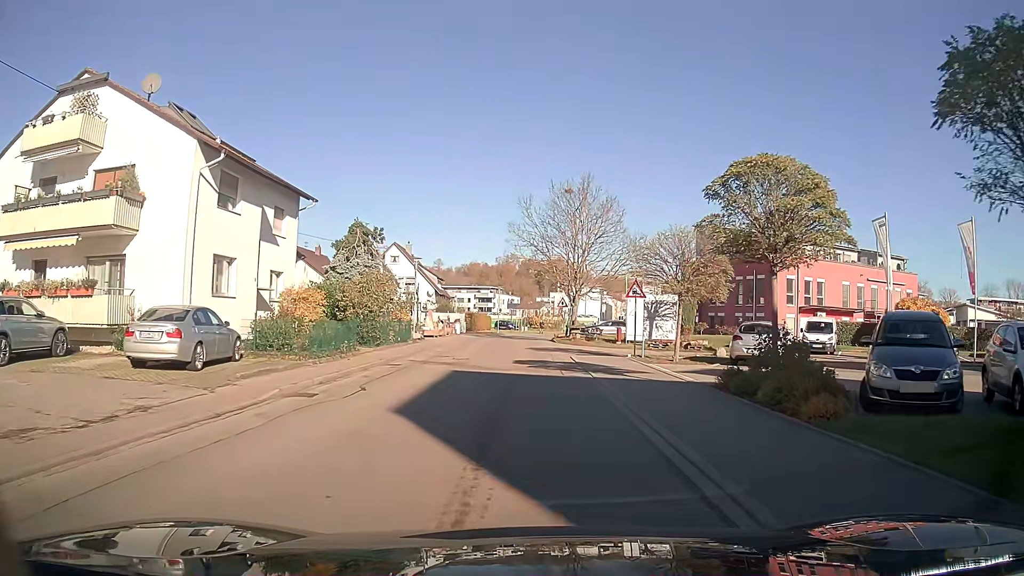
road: unclassified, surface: asphalt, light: Day
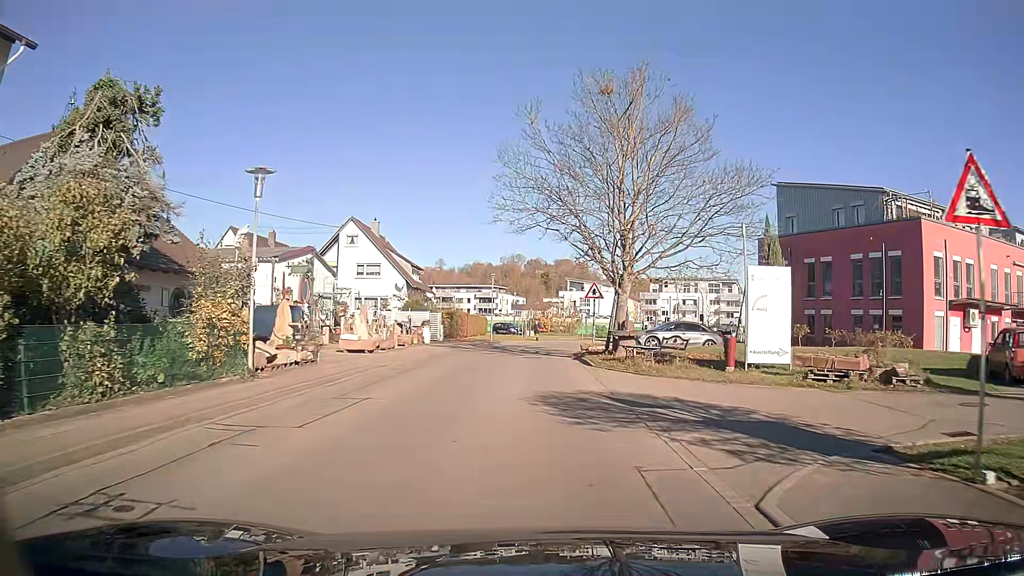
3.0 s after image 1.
(-0.1, +20.9) m; 0°
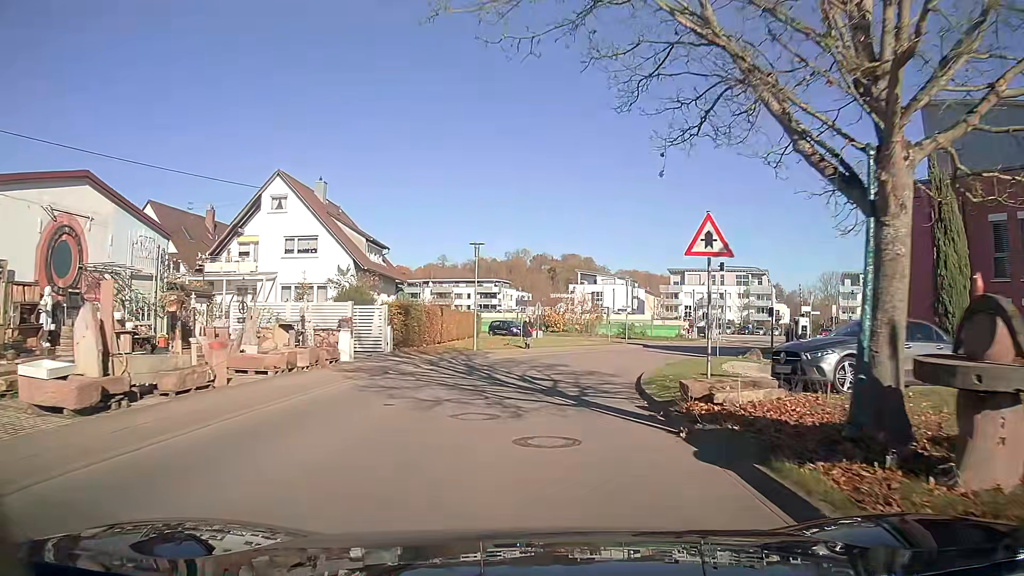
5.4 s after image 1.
(-0.1, +18.0) m; -1°
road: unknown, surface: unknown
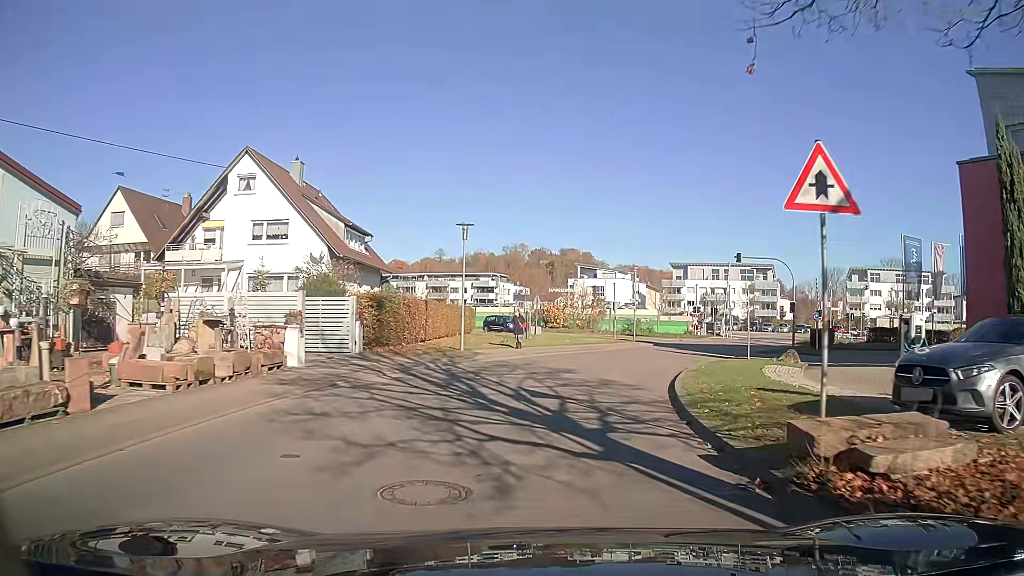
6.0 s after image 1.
(+0.1, +4.5) m; +2°
